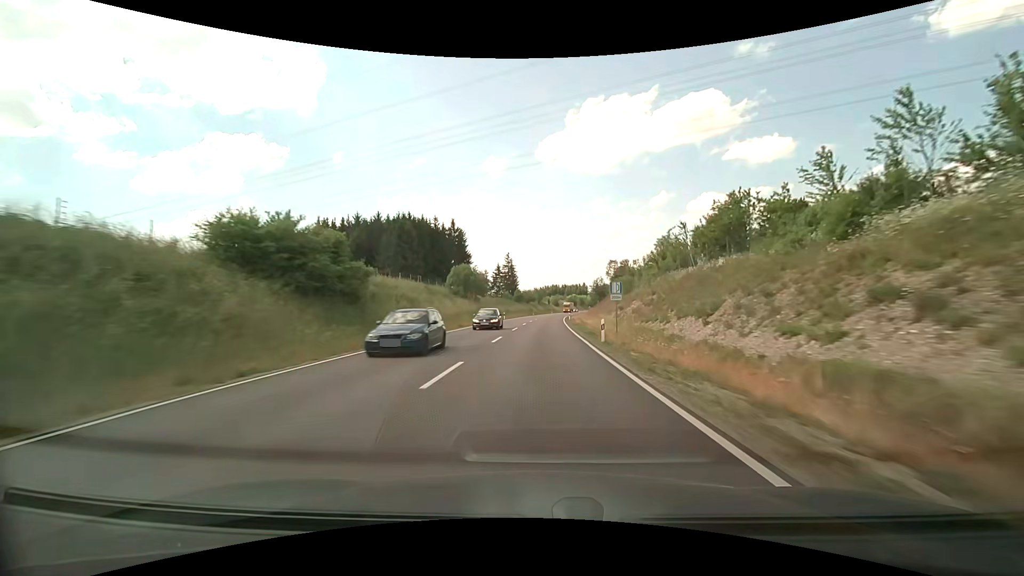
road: primary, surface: asphalt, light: Day
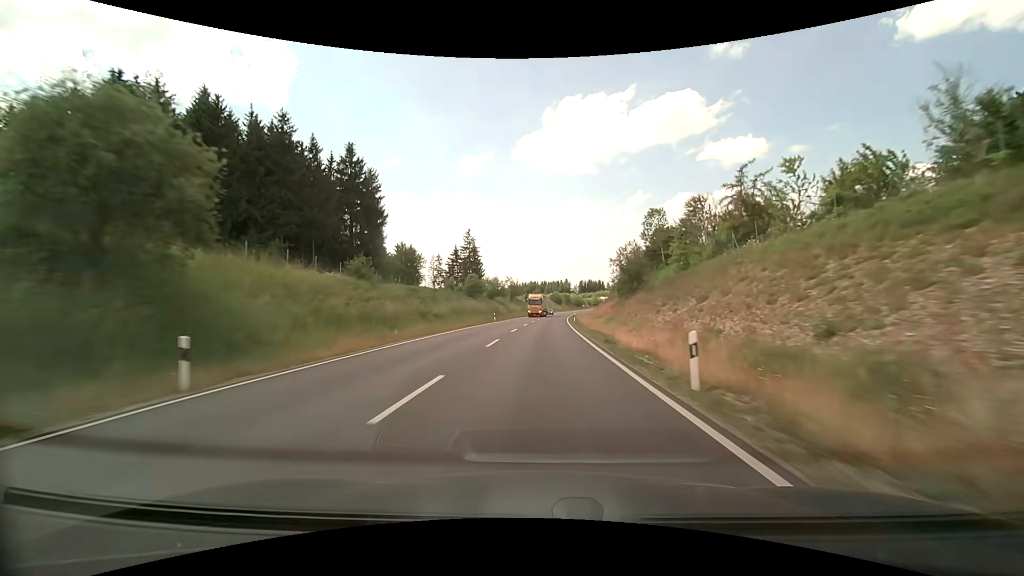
(+1.5, +62.8) m; +3°
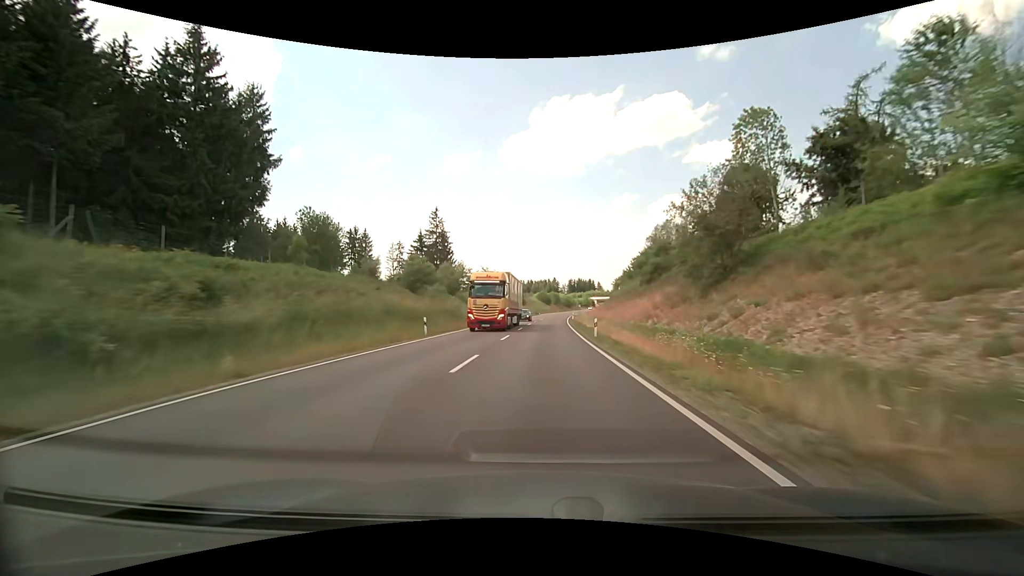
(+0.4, +31.3) m; +2°
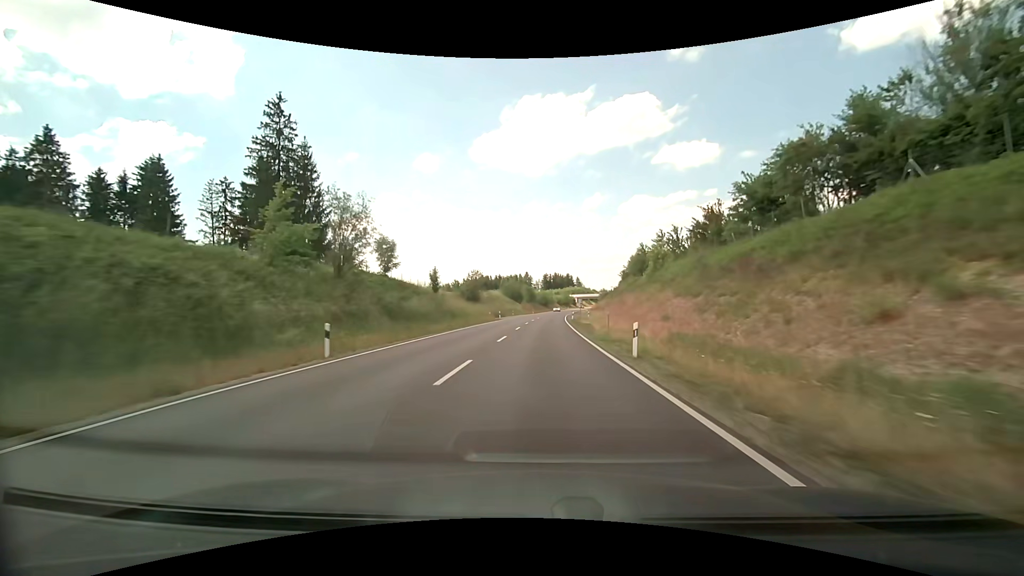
(+1.5, +62.3) m; +3°
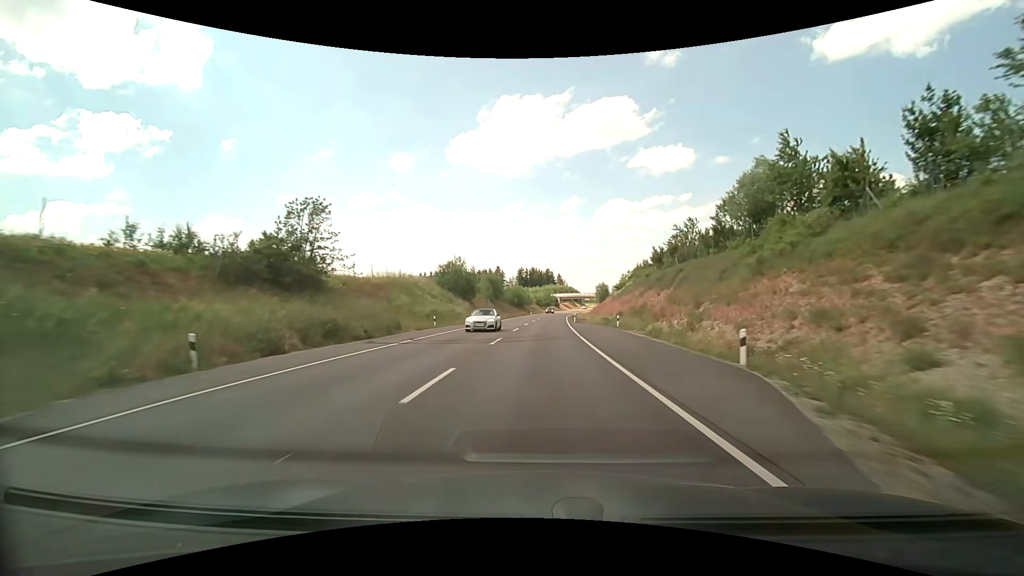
(+1.4, +61.9) m; +3°
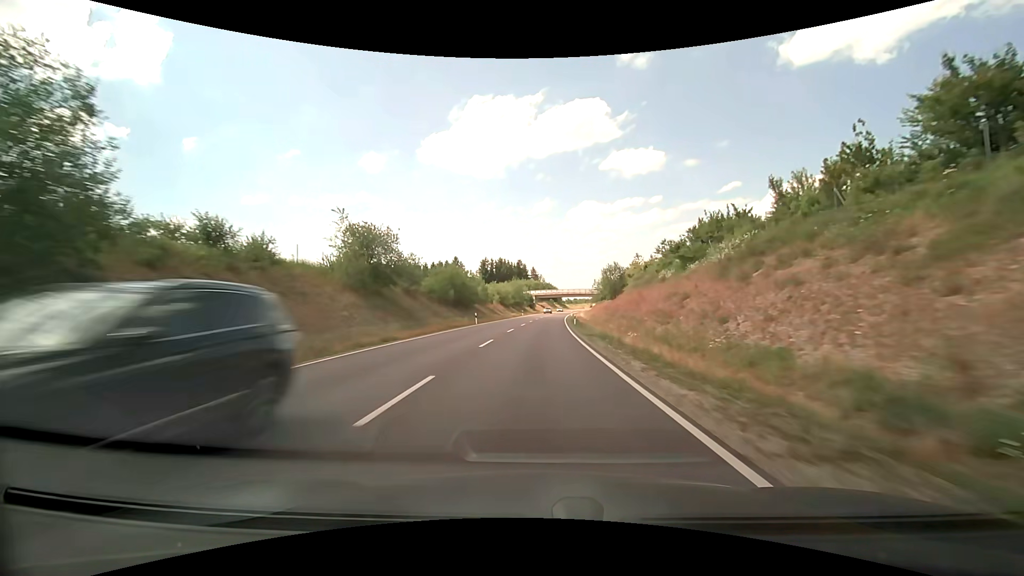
(+1.8, +61.5) m; +3°
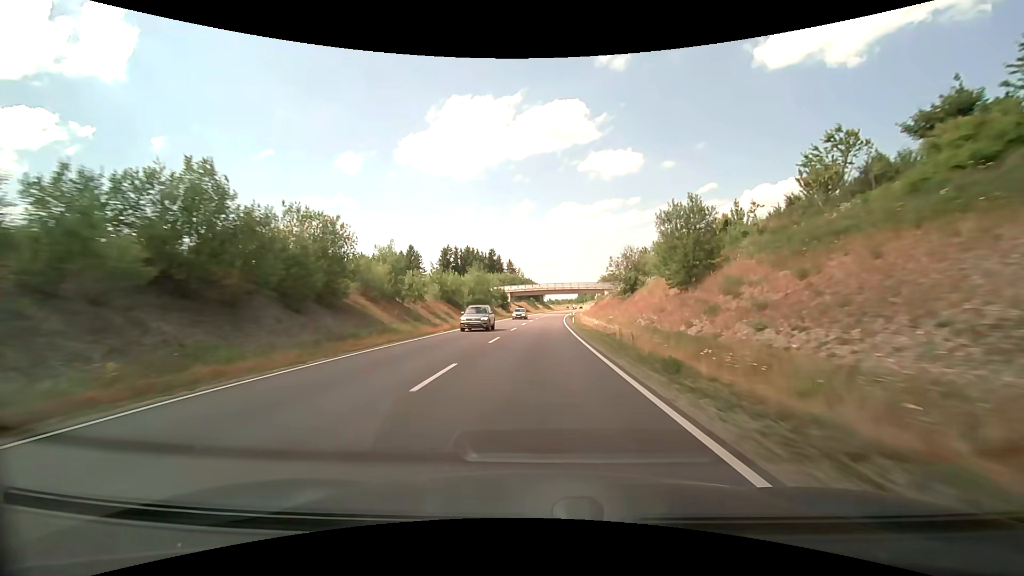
(+1.0, +45.9) m; +2°
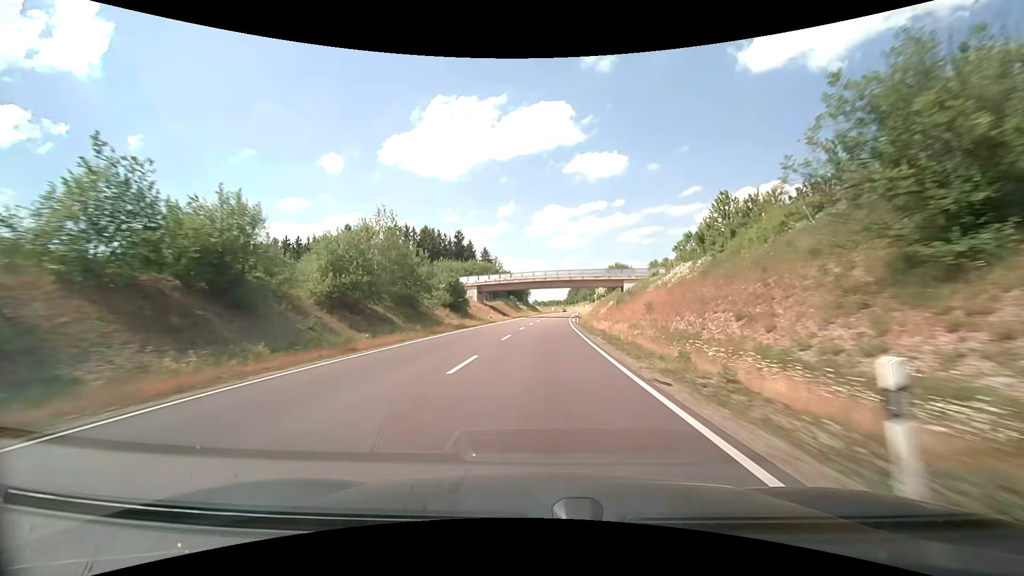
(+0.7, +45.9) m; +2°
(0, +10) (0, +20) (0, +30) (+1, +40) (+1, +50) (+2, +60) (+2, +70) (+3, +80) (+4, +90) (+5, +100) m
